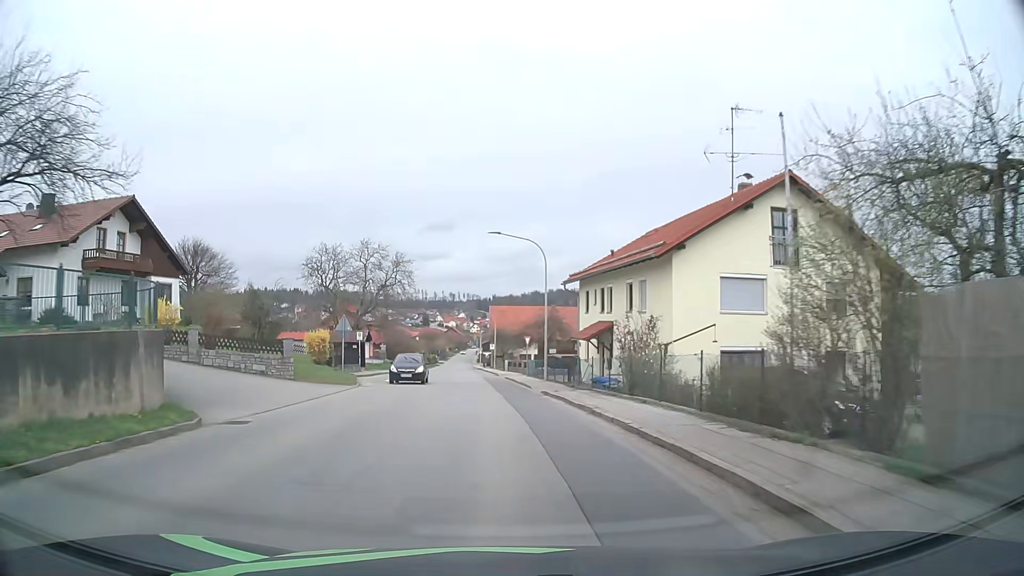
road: tertiary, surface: asphalt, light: Day
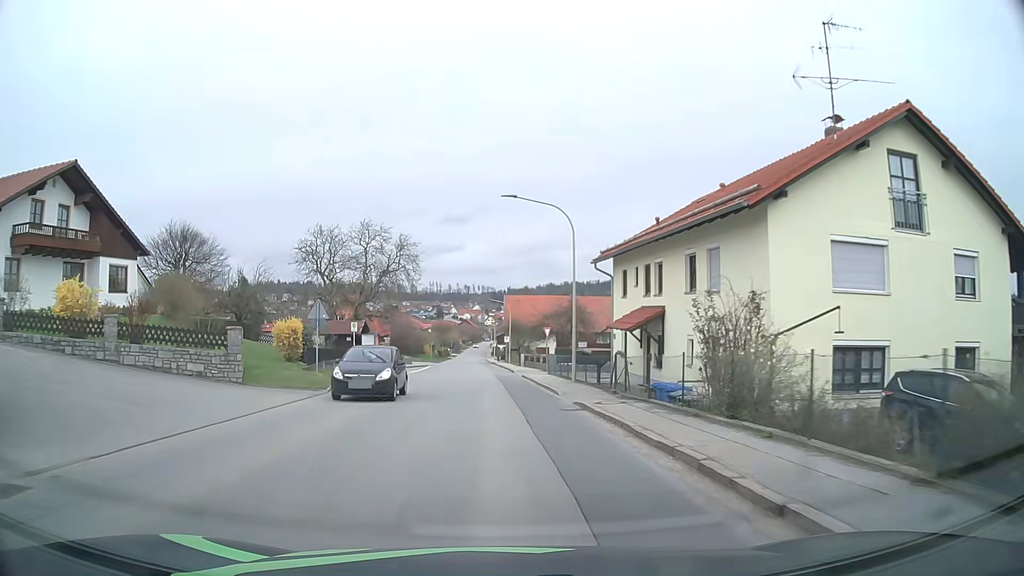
(-0.1, +7.0) m; -1°
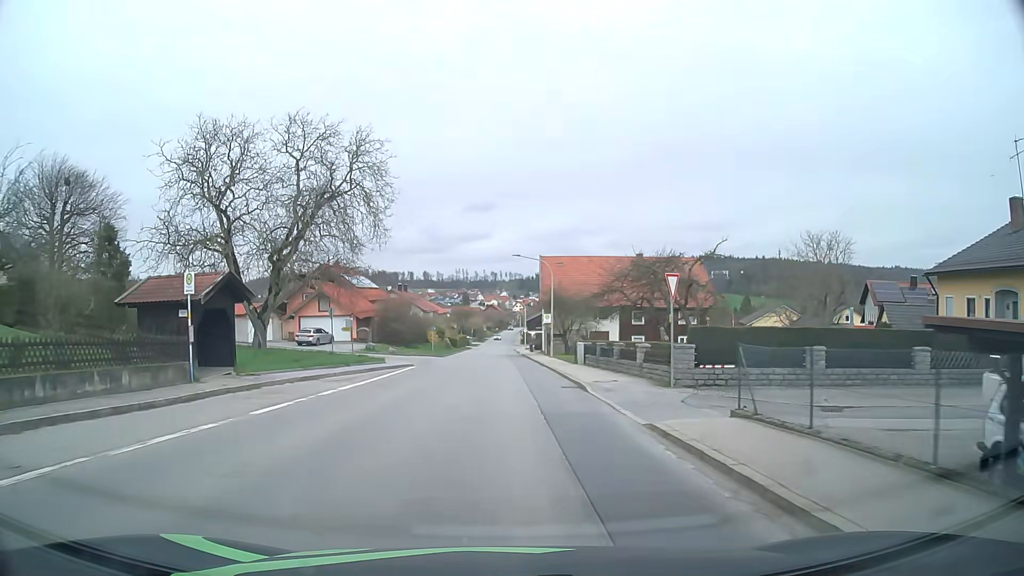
(-0.8, +28.5) m; -2°
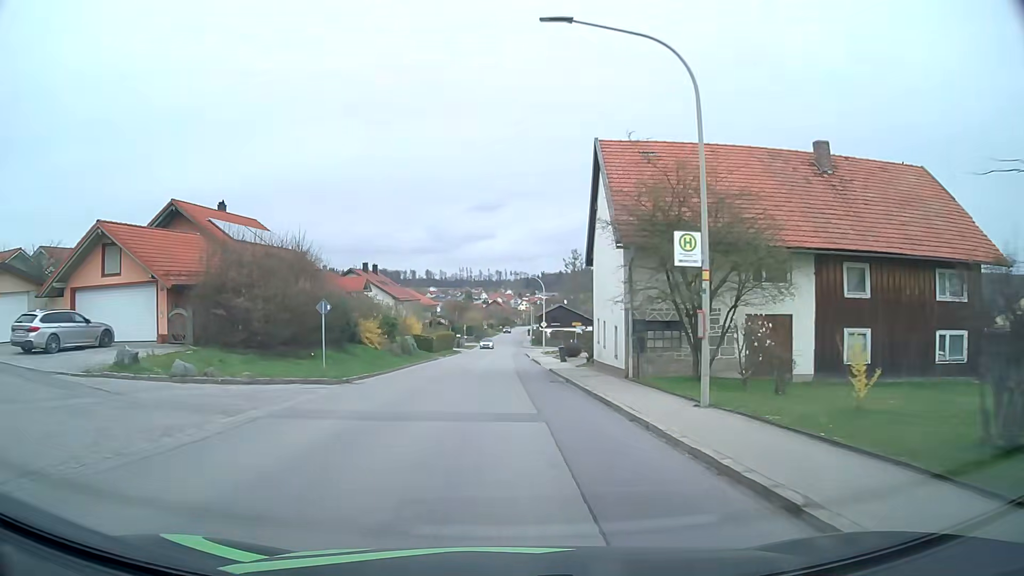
(-0.3, +36.3) m; 0°
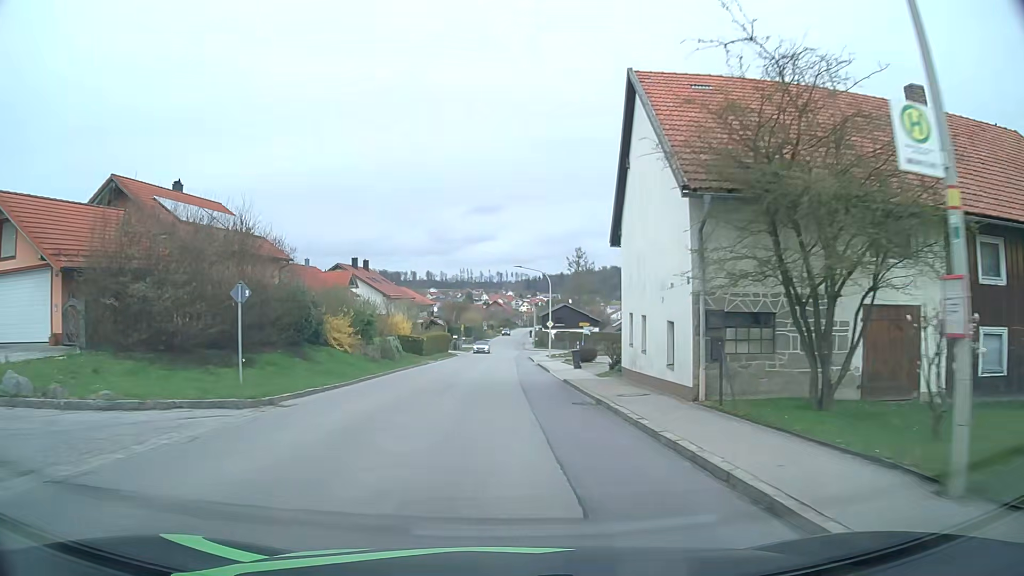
(-0.1, +7.3) m; -1°
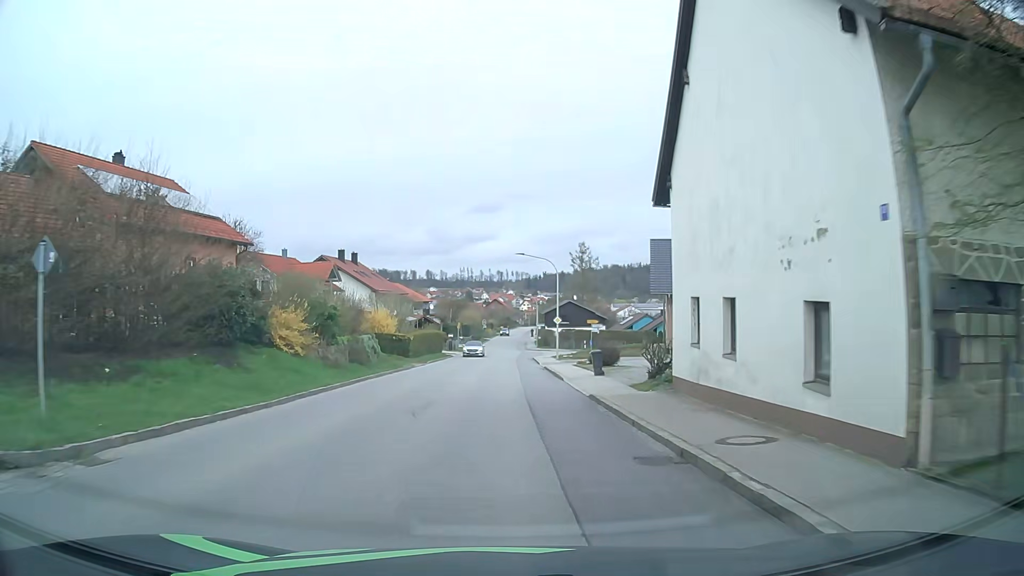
(0.0, +7.3) m; 0°
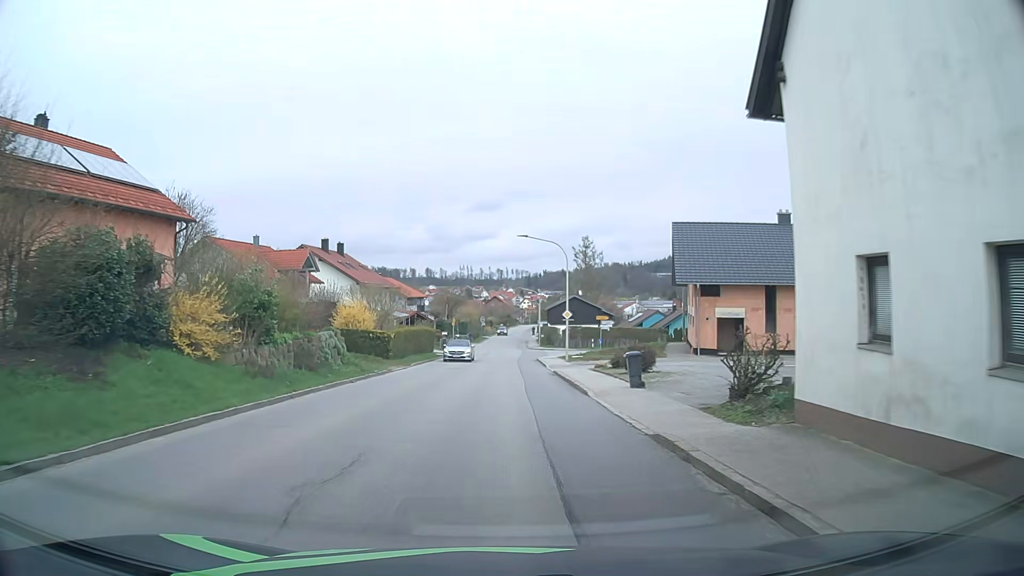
(0.0, +7.3) m; 0°
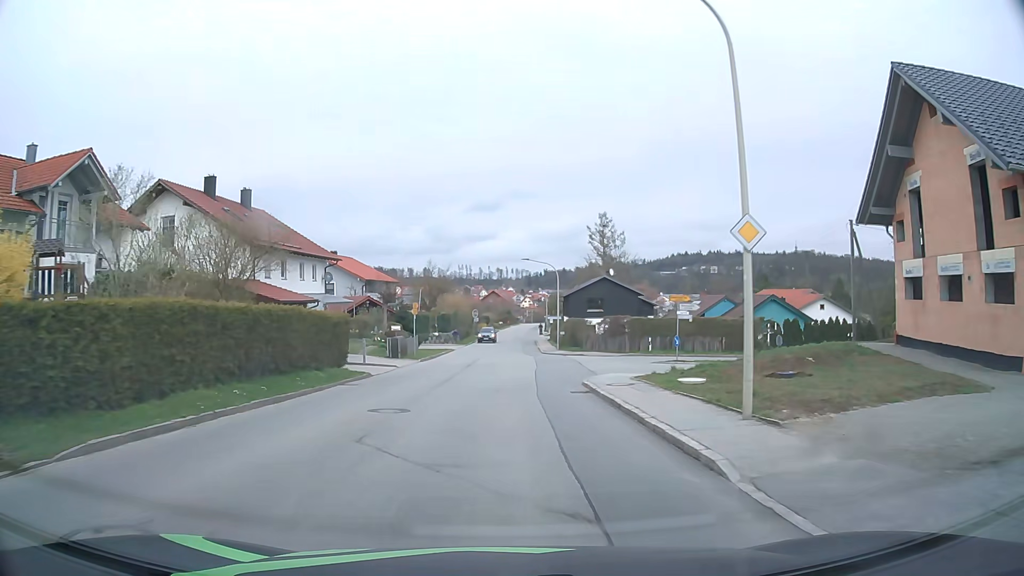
(+0.2, +29.6) m; 0°
(0, +10) (0, +20) (0, +30) (0, +40) (+1, +50) (+1, +60) (+1, +70) (+1, +80) (+2, +90) (+2, +100) m
